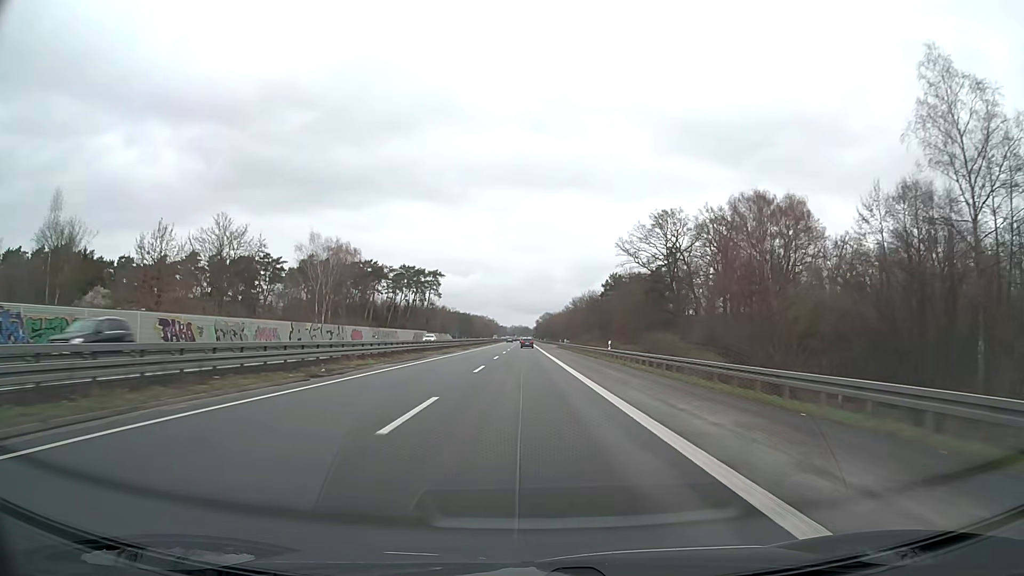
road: motorway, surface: asphalt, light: Day
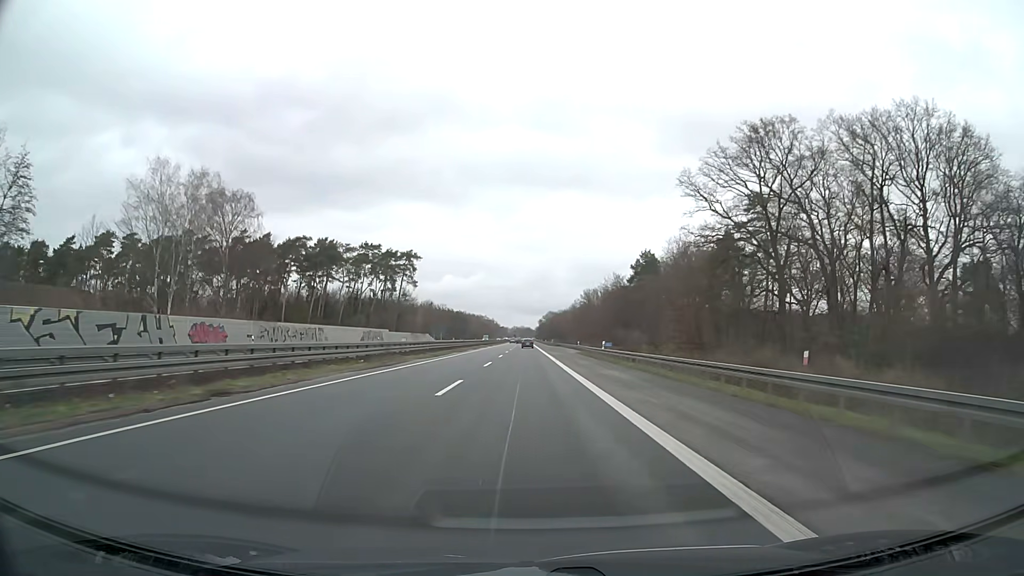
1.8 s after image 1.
(0.0, +47.4) m; 0°
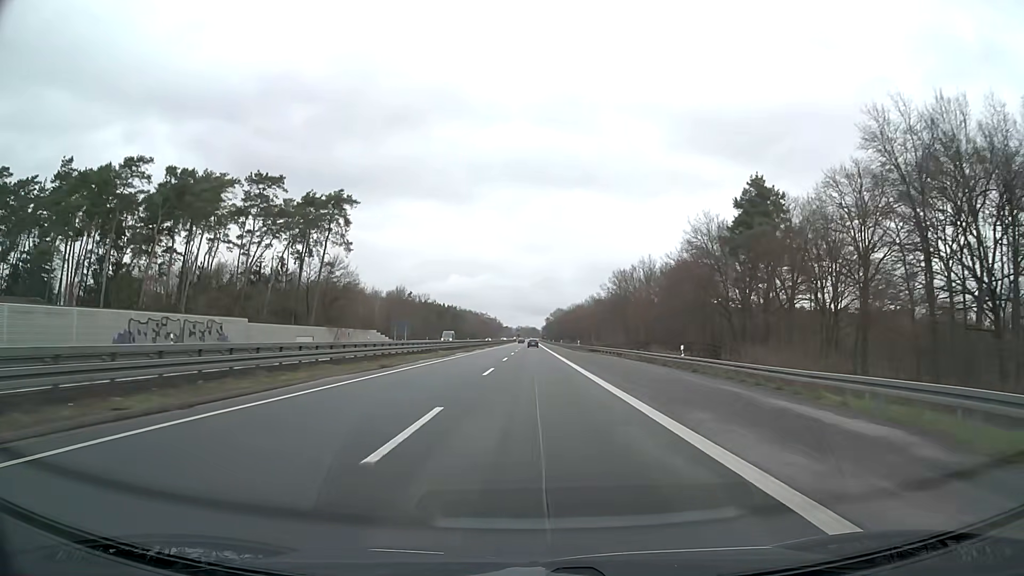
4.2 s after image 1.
(-0.5, +63.2) m; -1°
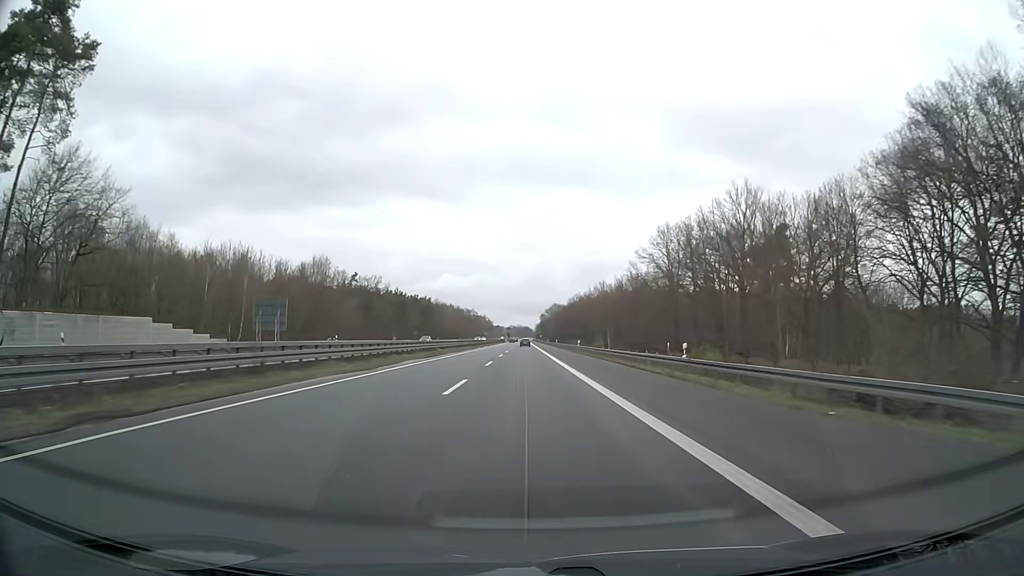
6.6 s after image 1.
(+0.6, +63.2) m; +1°
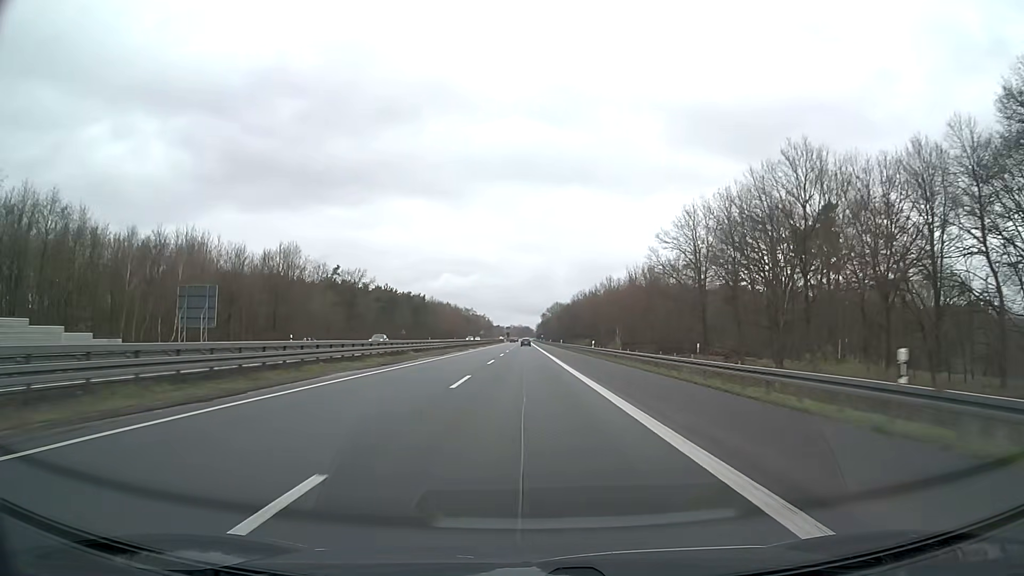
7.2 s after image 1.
(0.0, +15.8) m; 0°
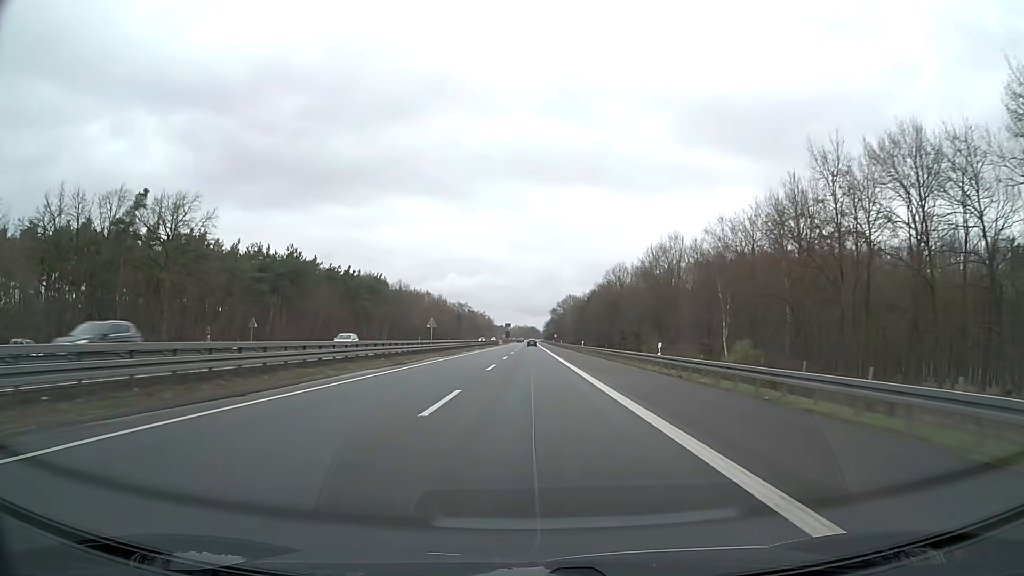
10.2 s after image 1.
(-0.4, +78.9) m; 0°
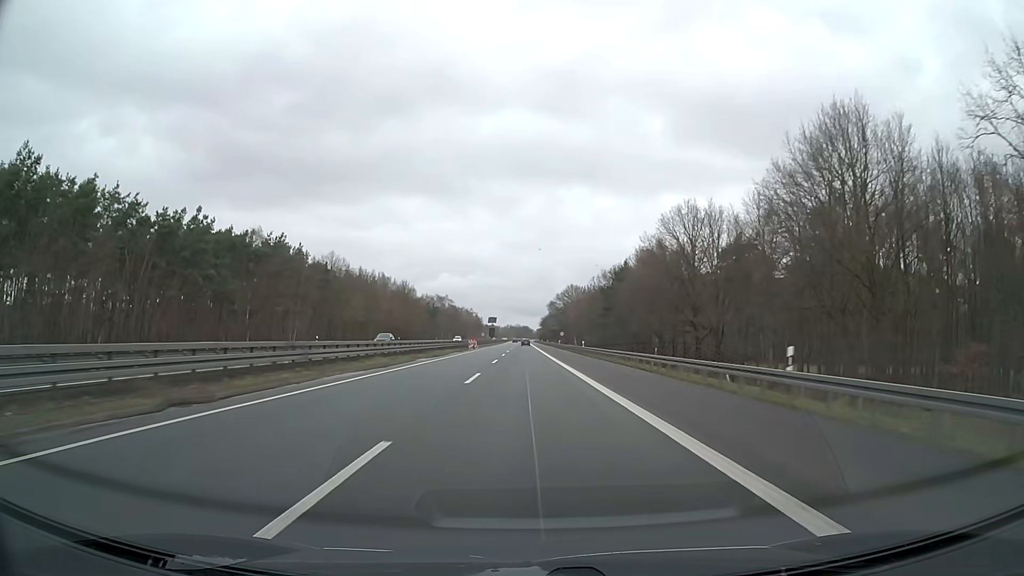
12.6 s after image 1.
(+0.1, +63.2) m; +1°
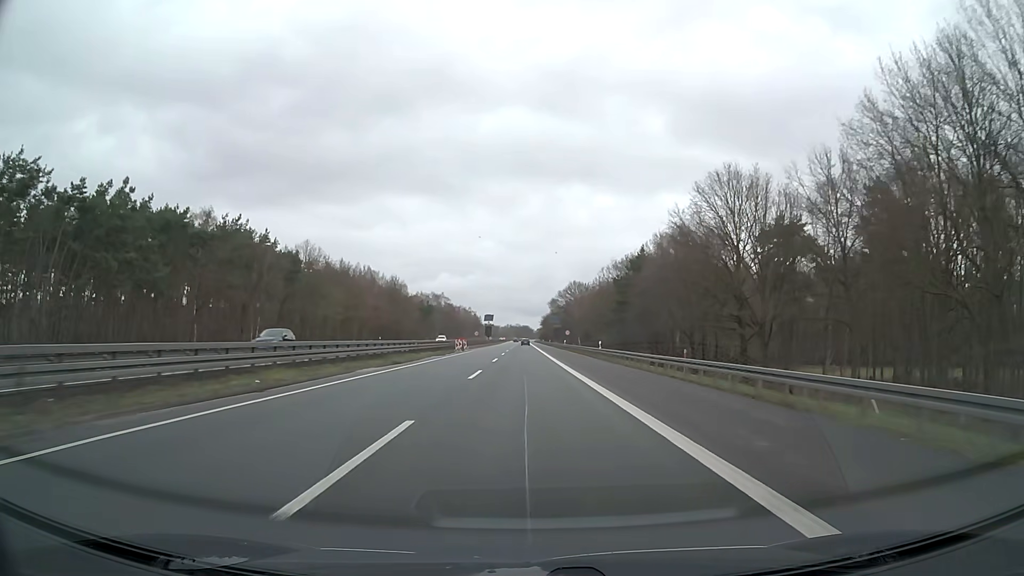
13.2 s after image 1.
(0.0, +15.8) m; 0°
(0, +10) (0, +20) (0, +30) (0, +40) (0, +50) (0, +60) (0, +70) (0, +80) (0, +90) (0, +100) m
